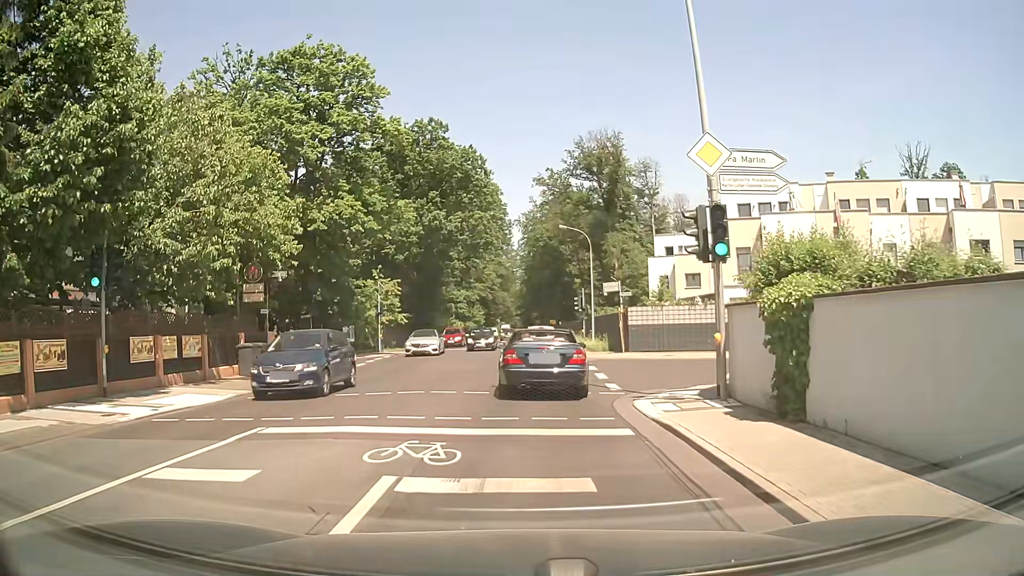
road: secondary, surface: asphalt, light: Day
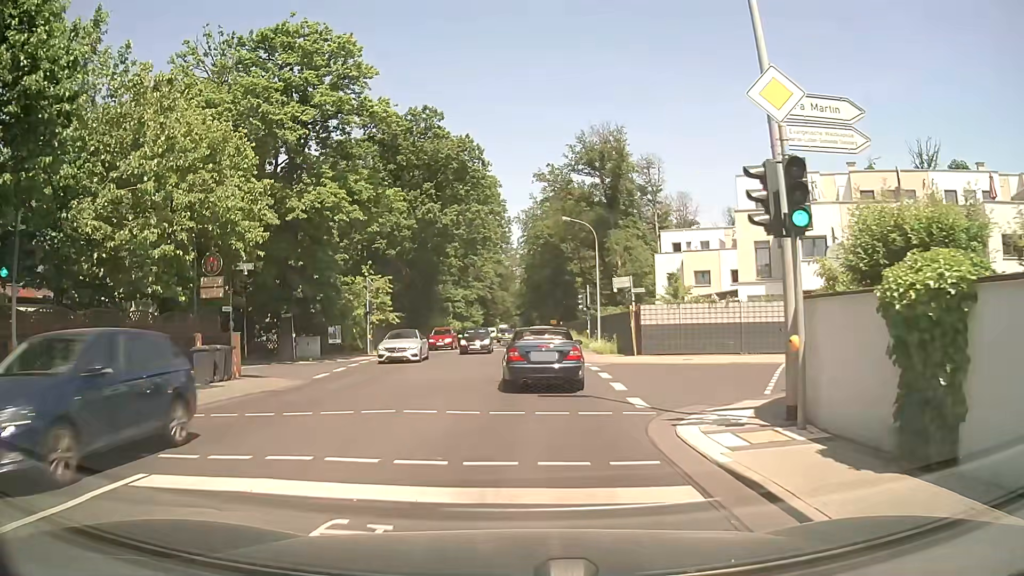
(0.0, +3.4) m; +2°
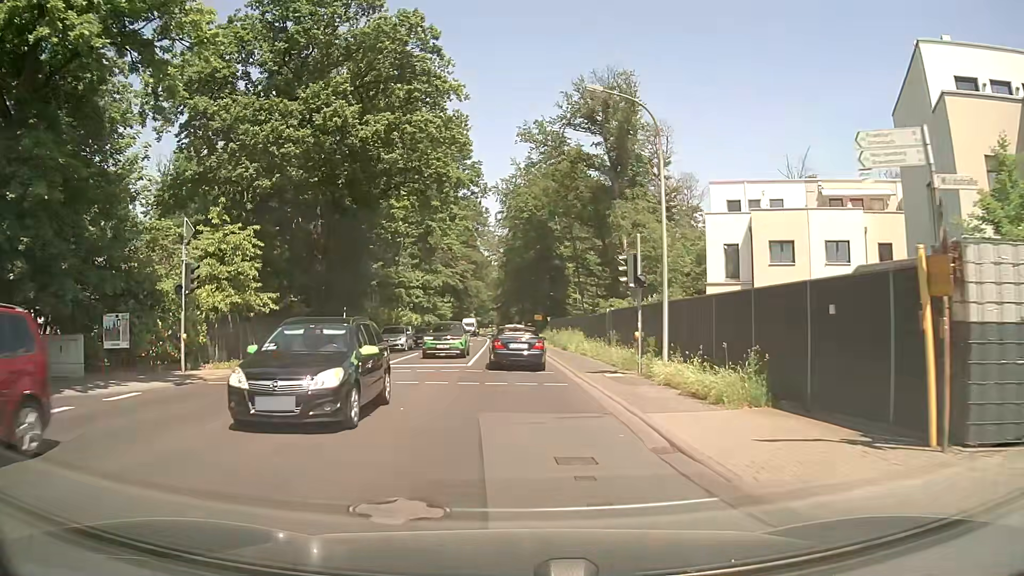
(-0.2, +22.5) m; 0°
(0, +10) (0, +20) (0, +30) (0, +40) (-1, +50) (-1, +60) (-1, +70) (-2, +80) (-2, +90) (-2, +100) m
